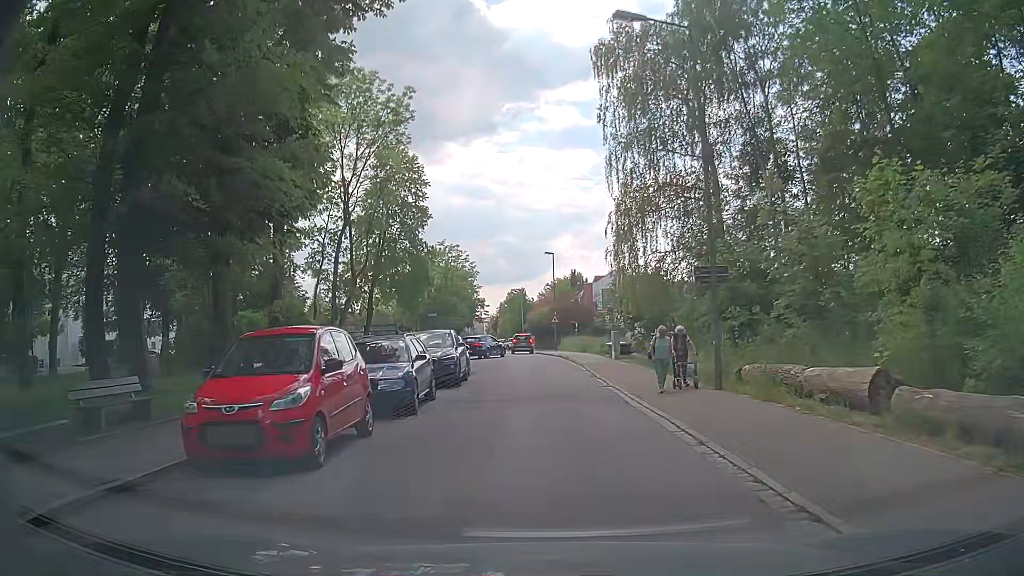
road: residential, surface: asphalt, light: Day
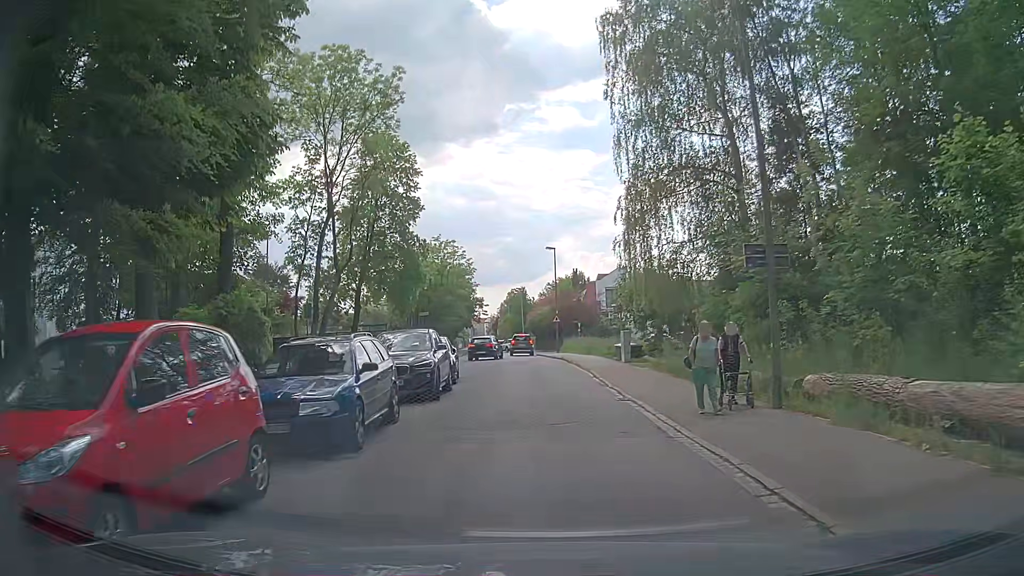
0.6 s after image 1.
(0.0, +3.9) m; +1°
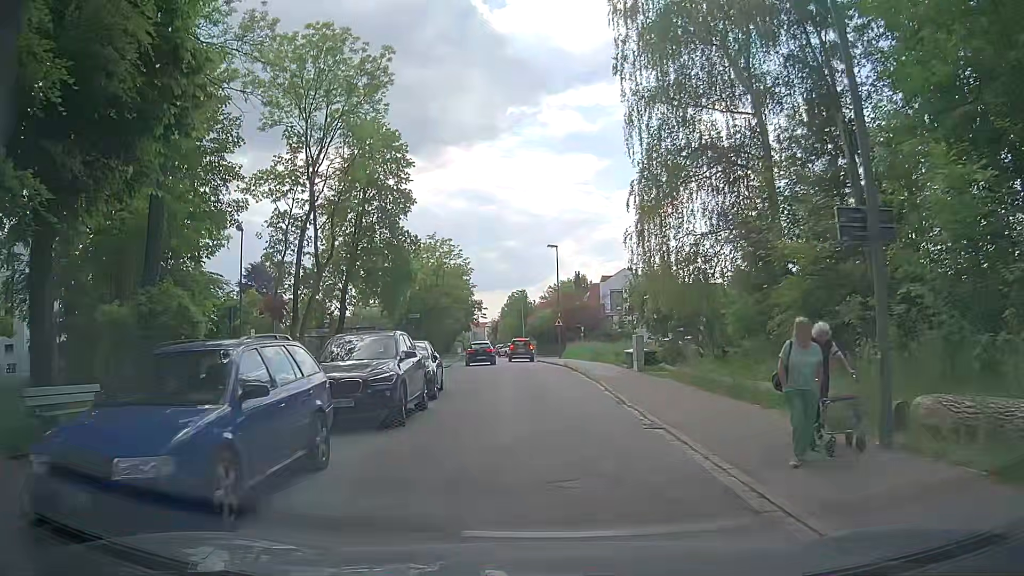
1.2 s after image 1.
(-0.1, +3.8) m; -1°
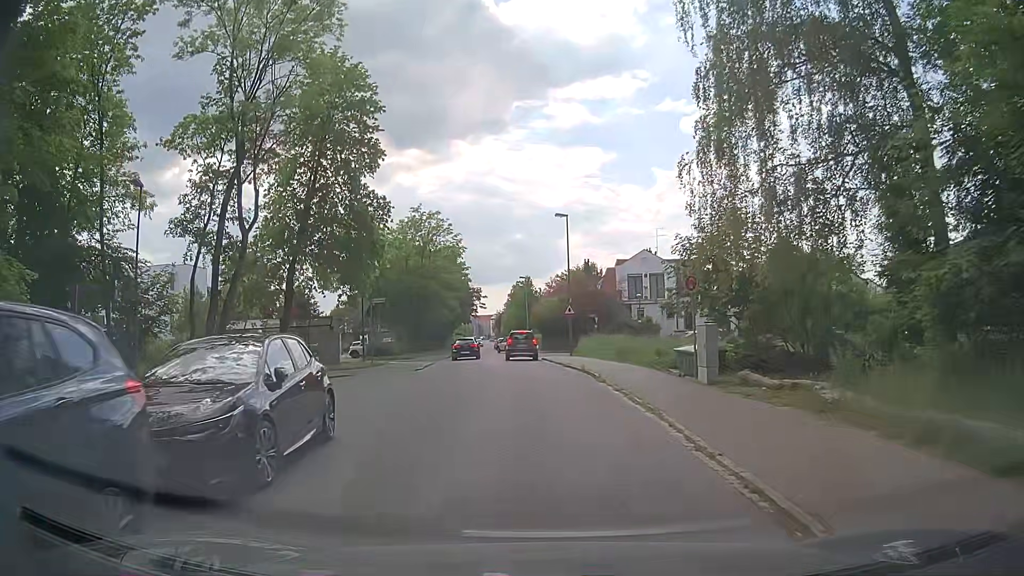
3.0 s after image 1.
(-0.1, +10.5) m; 0°
